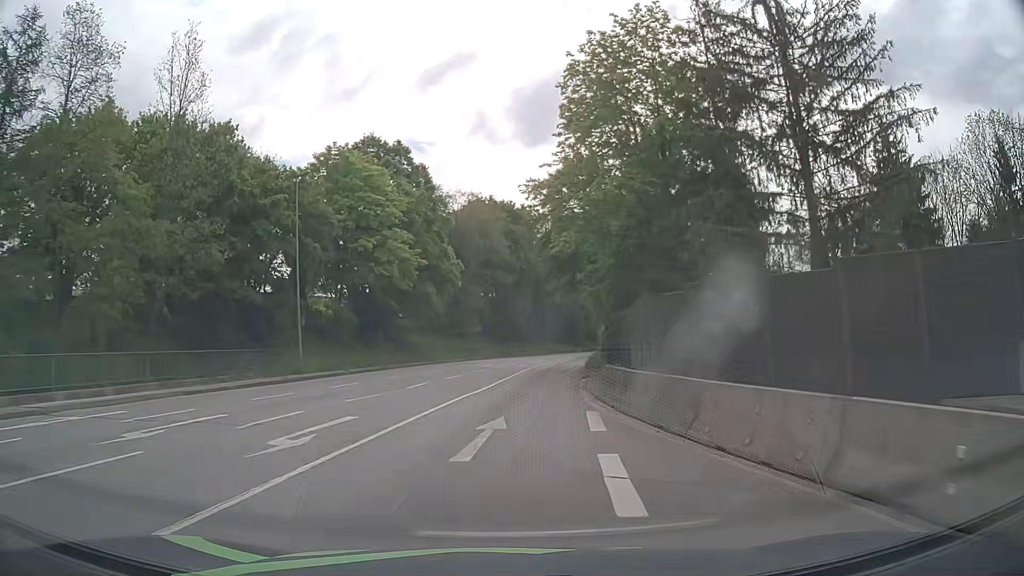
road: primary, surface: asphalt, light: Day
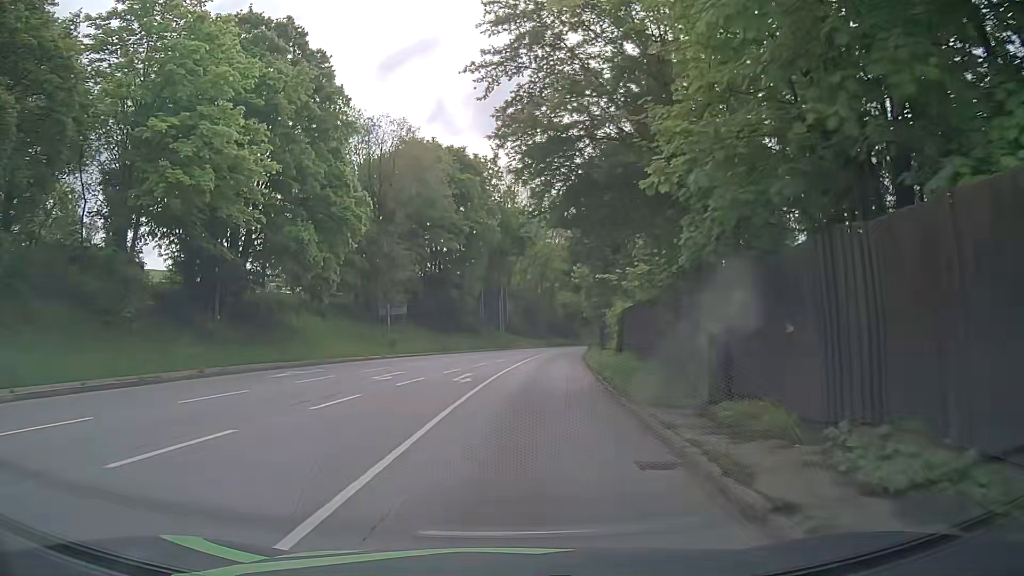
(+0.8, +23.0) m; +4°
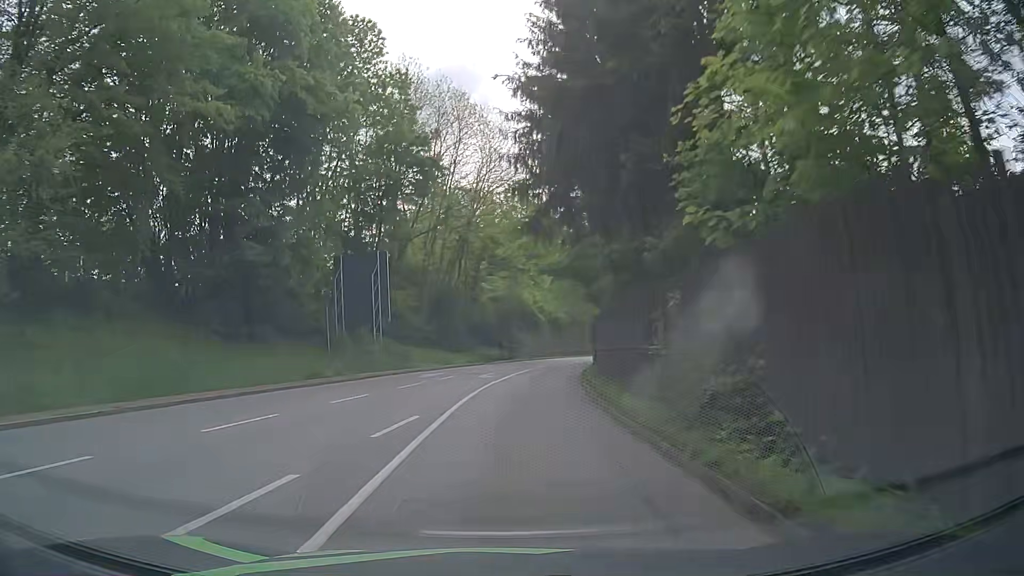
(+2.4, +37.4) m; +6°
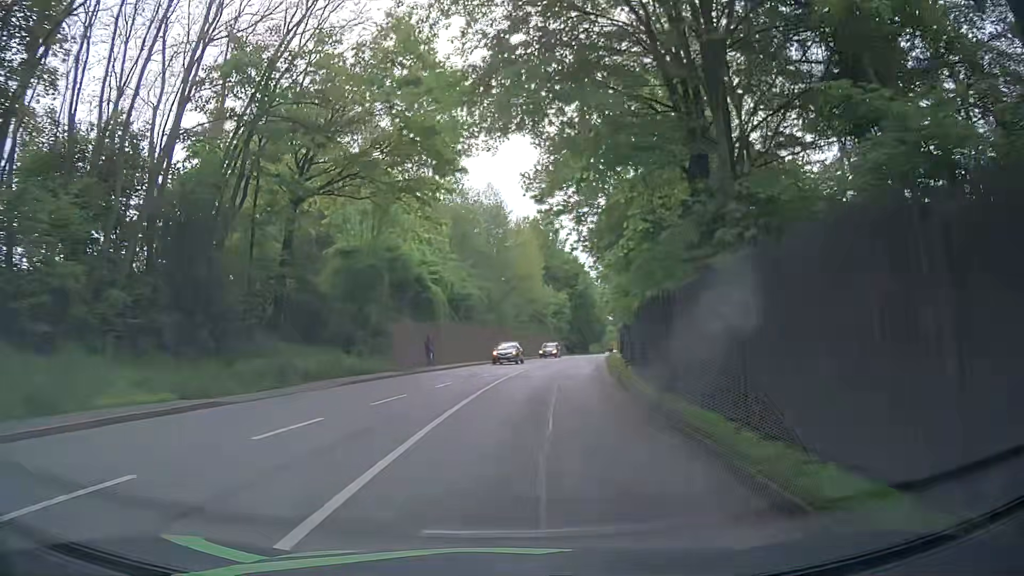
(+2.4, +36.6) m; +9°
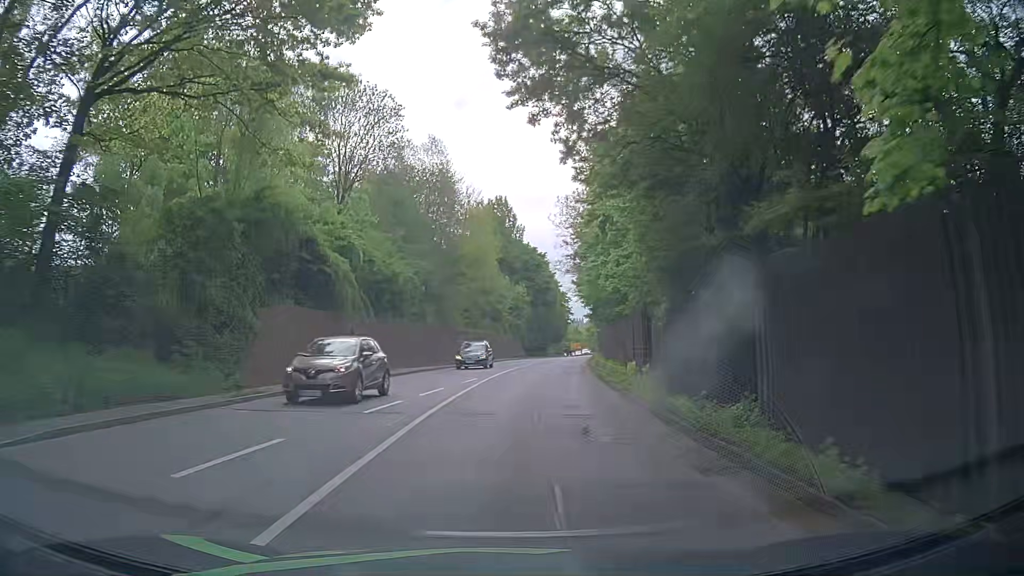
(+0.3, +14.6) m; +3°
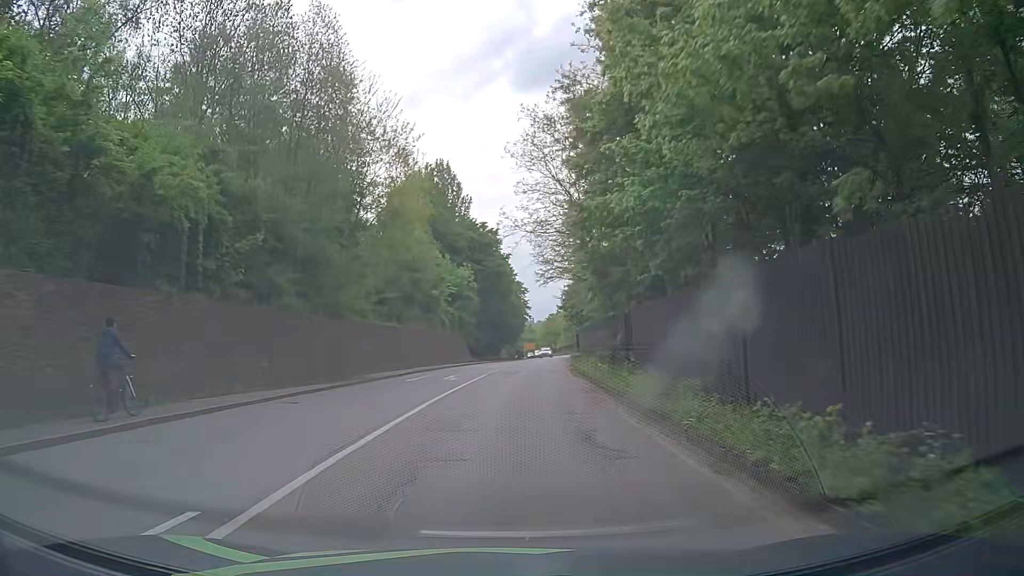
(+1.1, +22.0) m; +5°
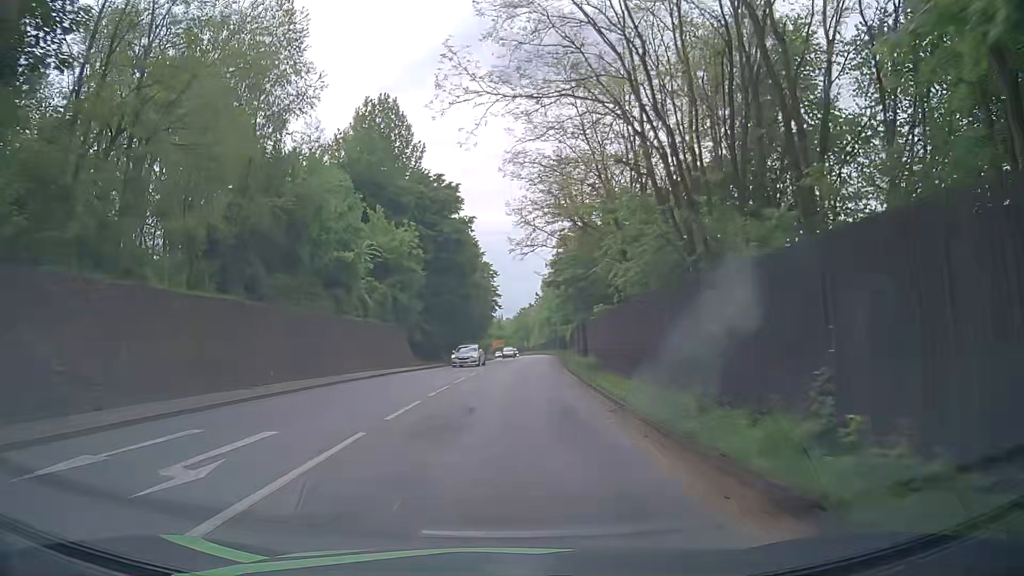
(+0.7, +22.3) m; +3°
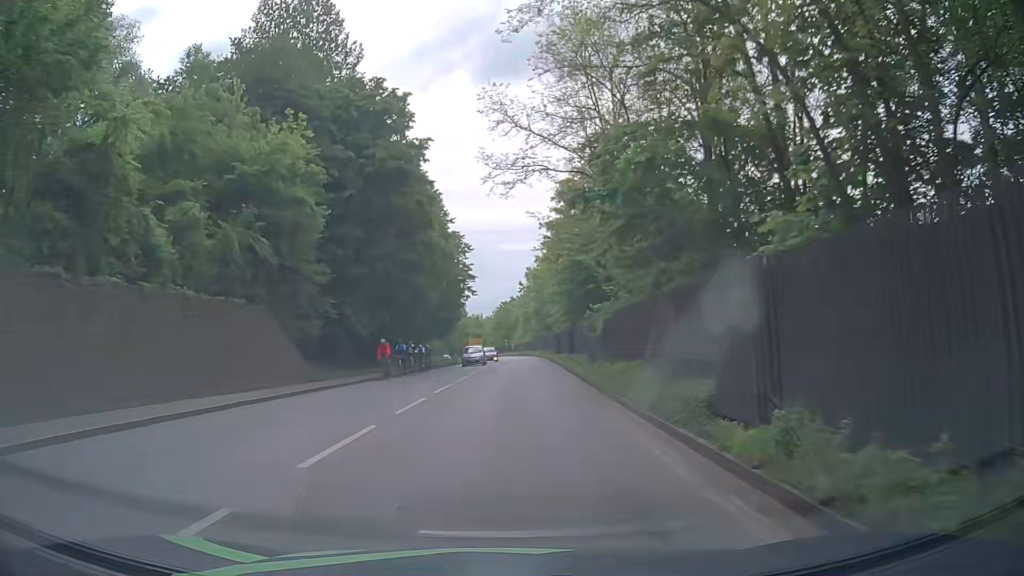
(+0.2, +22.8) m; +1°
(0, +10) (0, +20) (0, +30) (+1, +40) (+1, +50) (+1, +60) (+1, +70) (+1, +80) (+1, +90) (+1, +100) m
